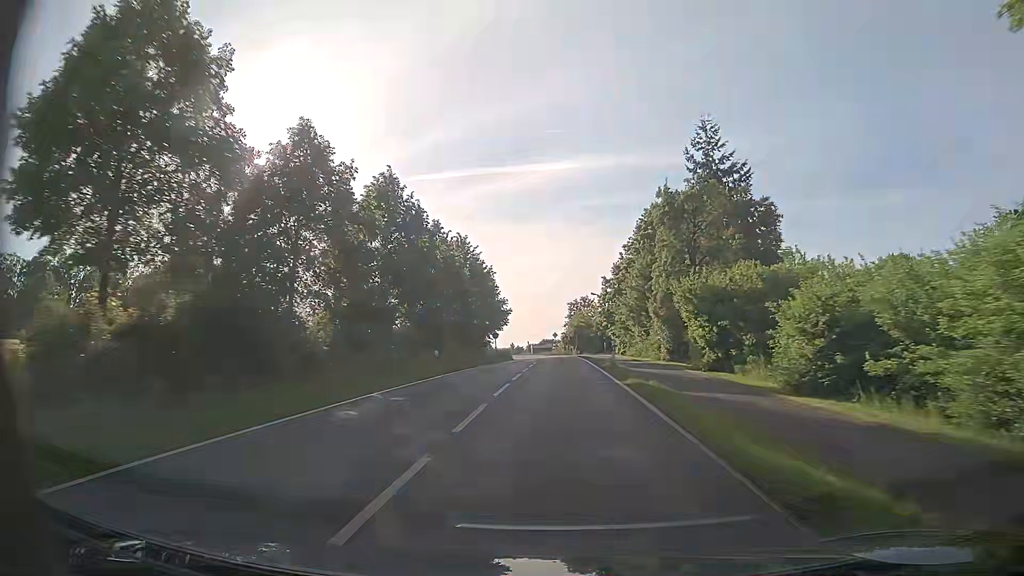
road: tertiary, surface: asphalt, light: Day
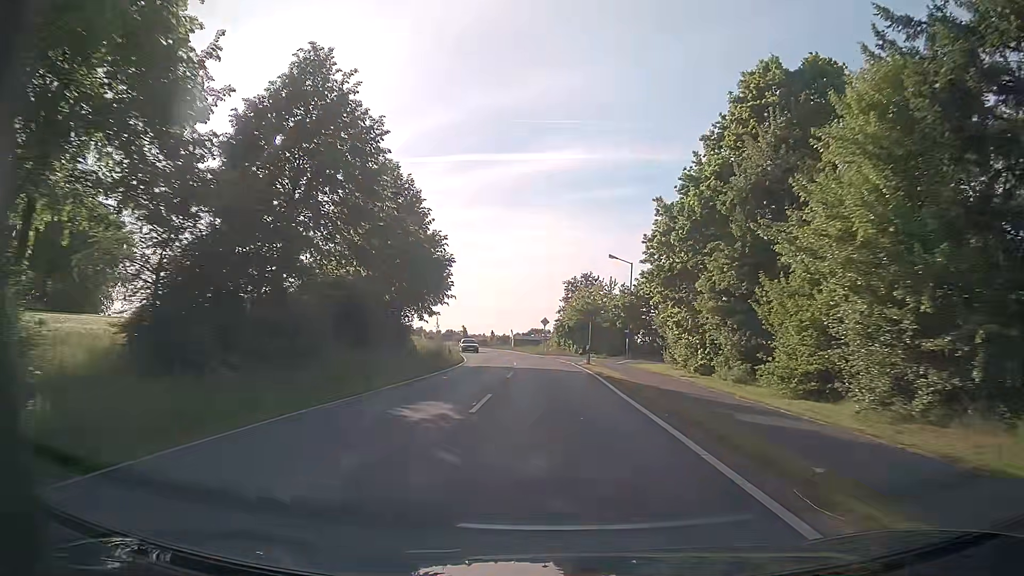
(+0.8, +39.1) m; +1°
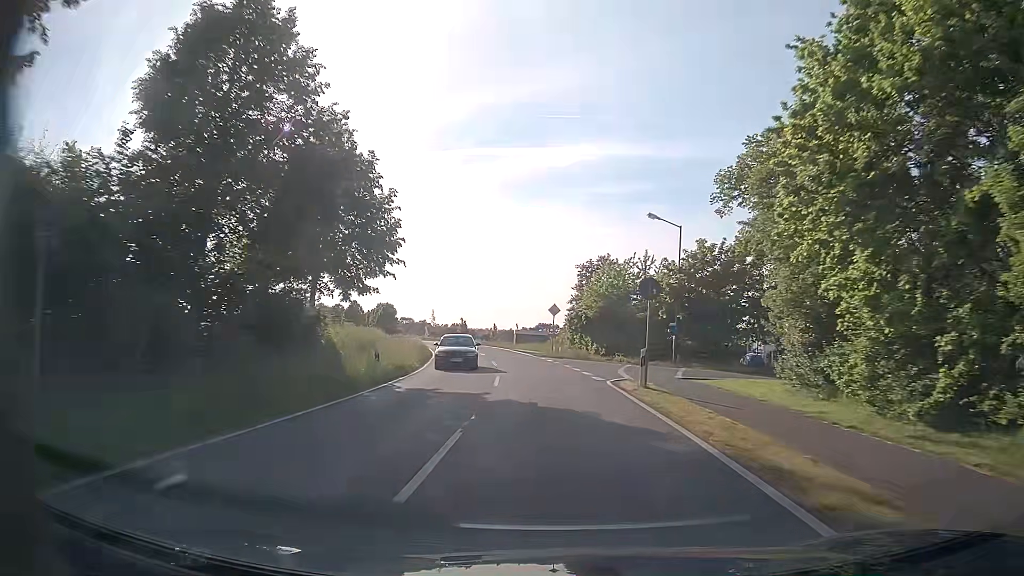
(+0.1, +18.6) m; 0°
(0, +10) (0, +20) (-1, +30) (-2, +40) (-3, +50) (-5, +60) (-7, +69) (-10, +79) (-13, +89) (-16, +98) m
